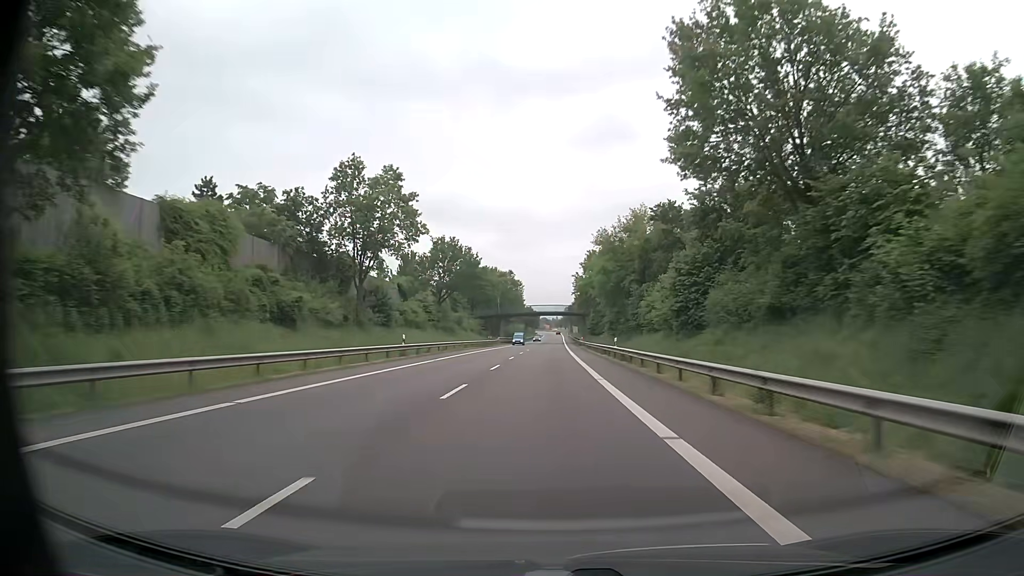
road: primary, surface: asphalt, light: Day
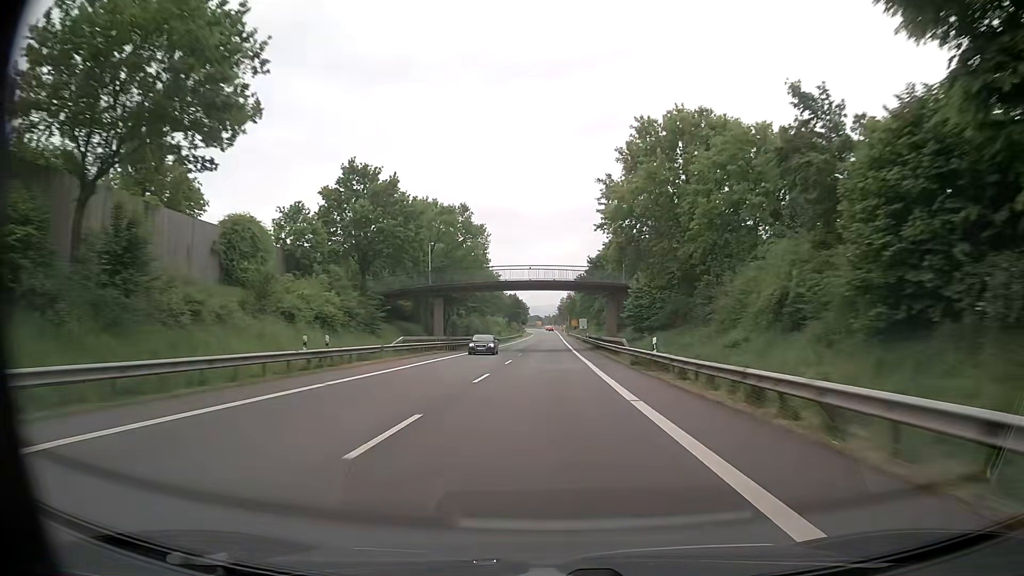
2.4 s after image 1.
(+0.3, +66.7) m; 0°
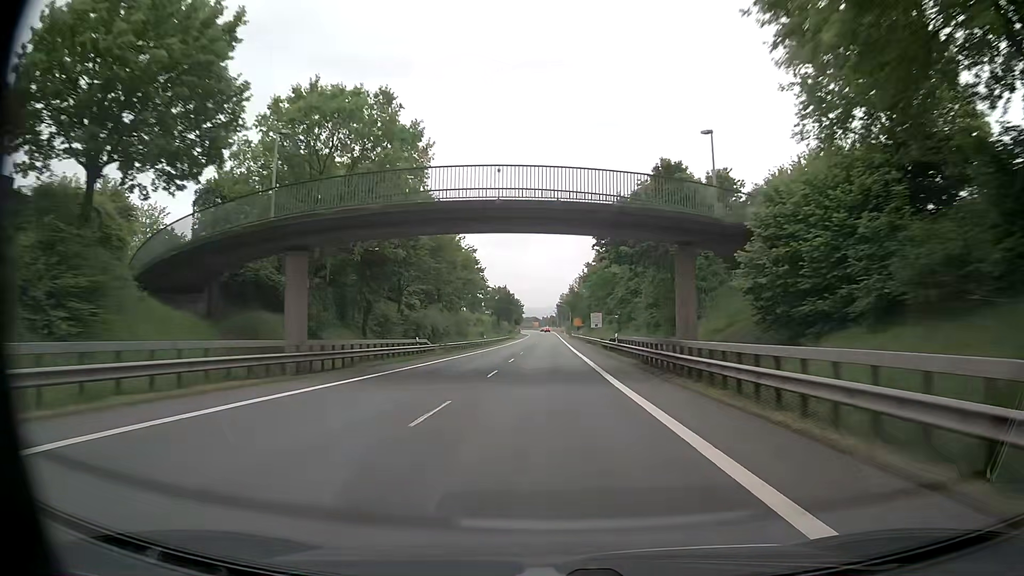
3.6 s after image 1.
(+0.4, +33.3) m; +1°
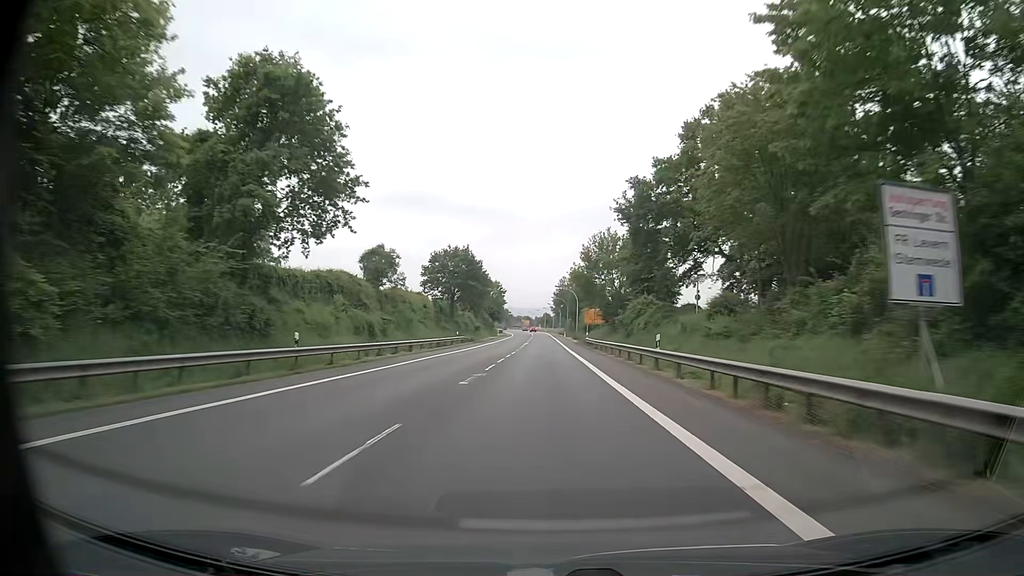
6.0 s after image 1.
(-0.1, +63.9) m; 0°
